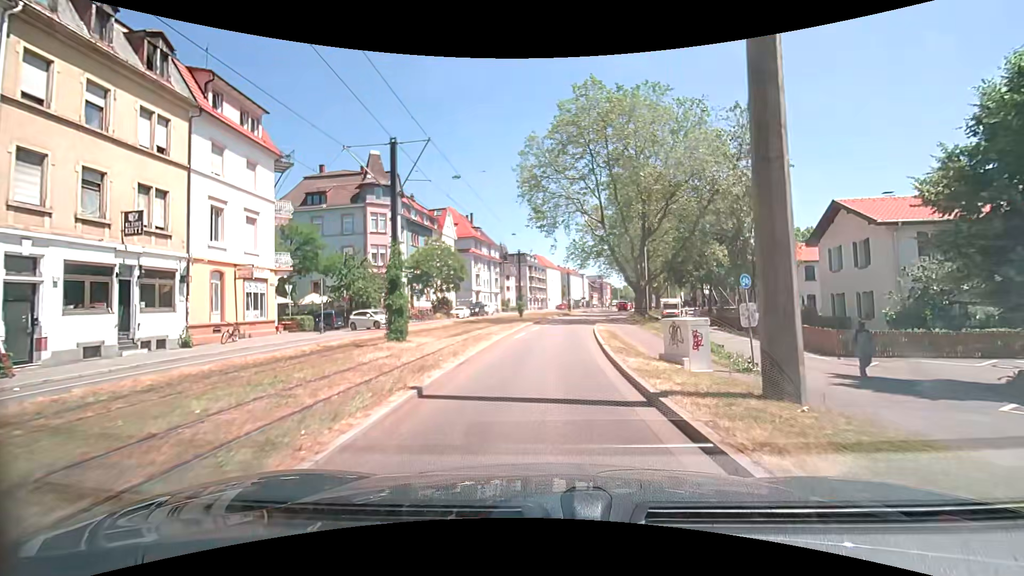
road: secondary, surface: asphalt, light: Day
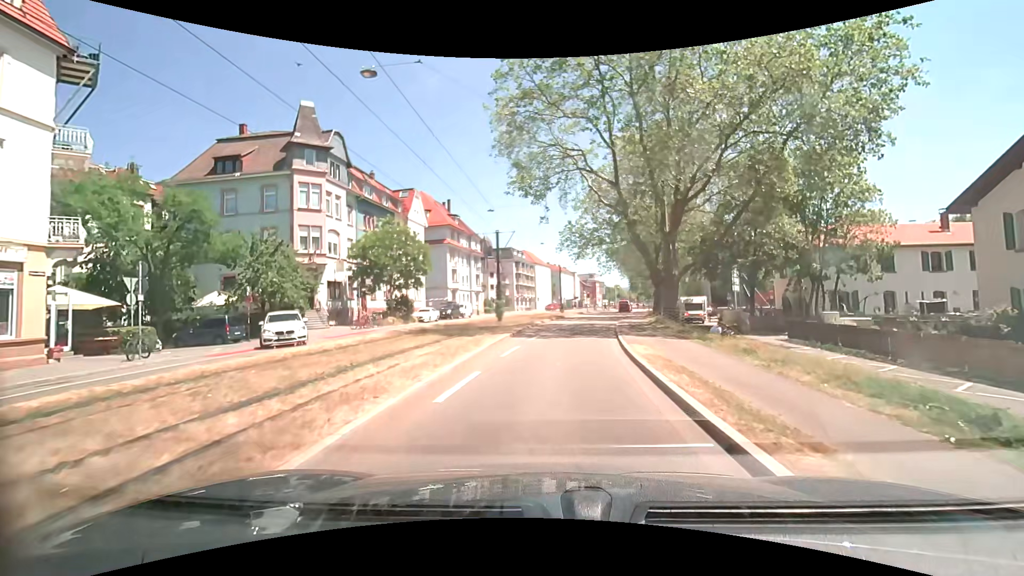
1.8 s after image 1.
(0.0, +13.6) m; 0°
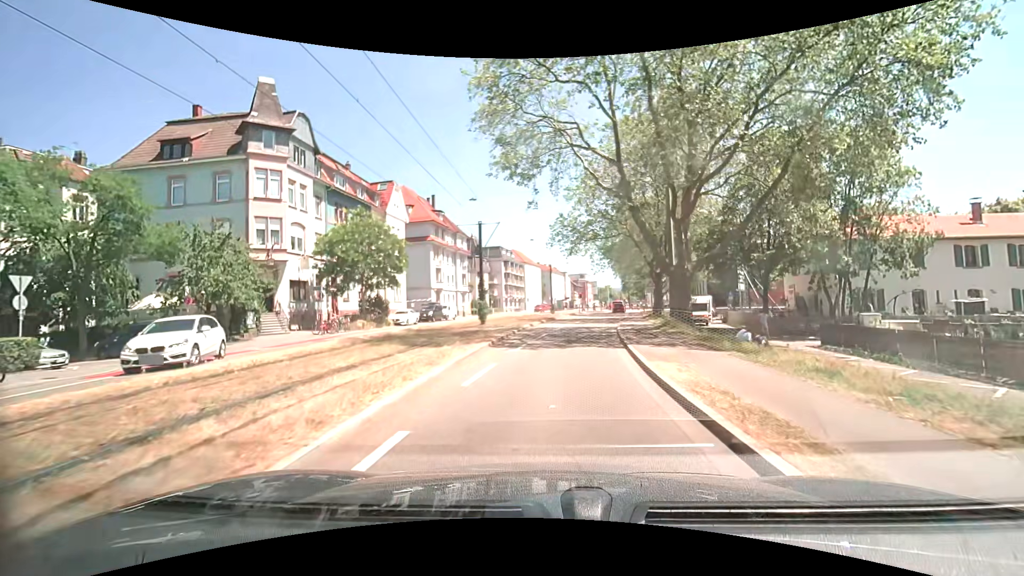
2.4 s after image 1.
(+0.1, +4.5) m; +3°
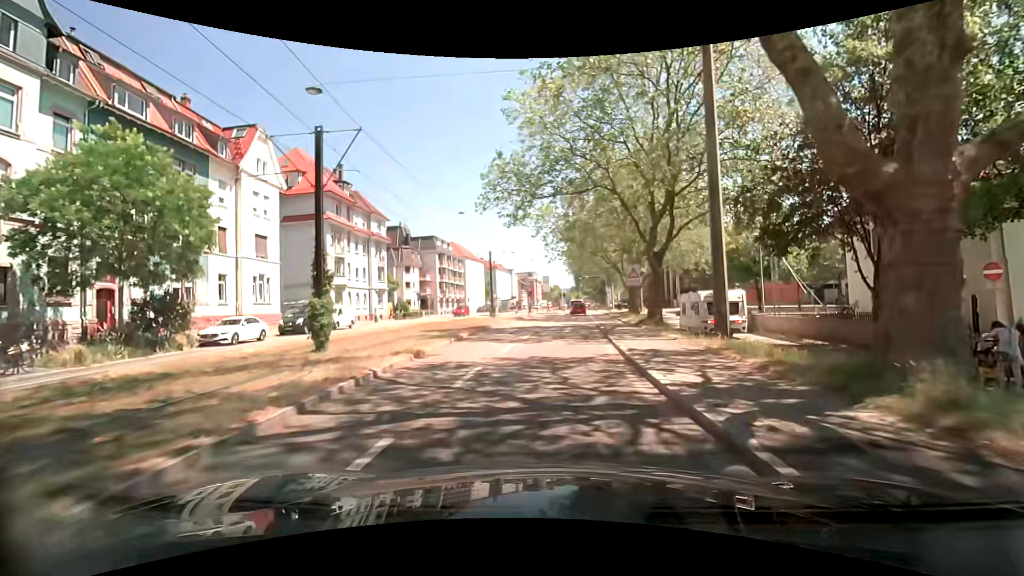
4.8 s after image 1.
(+0.6, +18.1) m; +5°
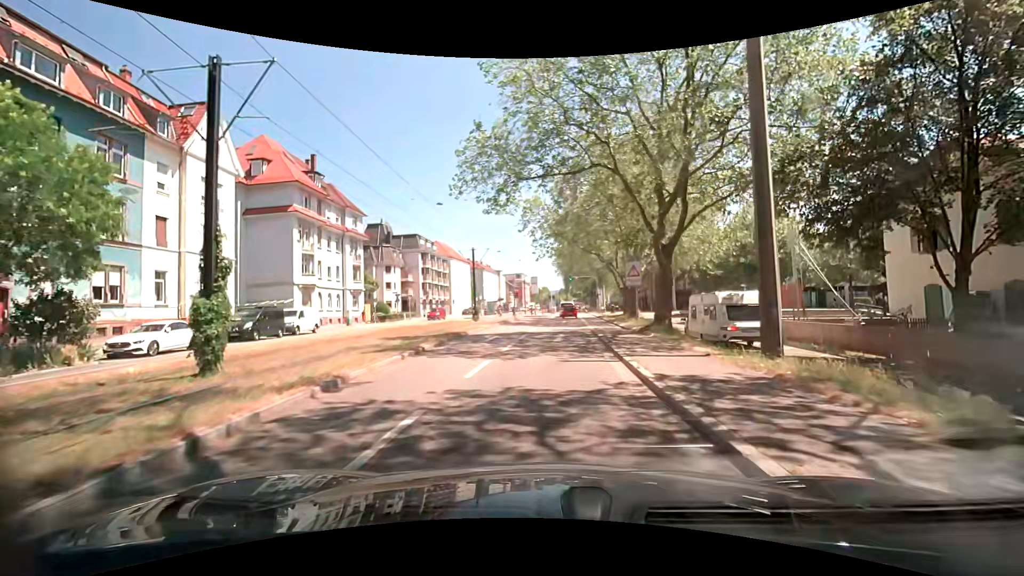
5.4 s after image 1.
(0.0, +4.5) m; +1°
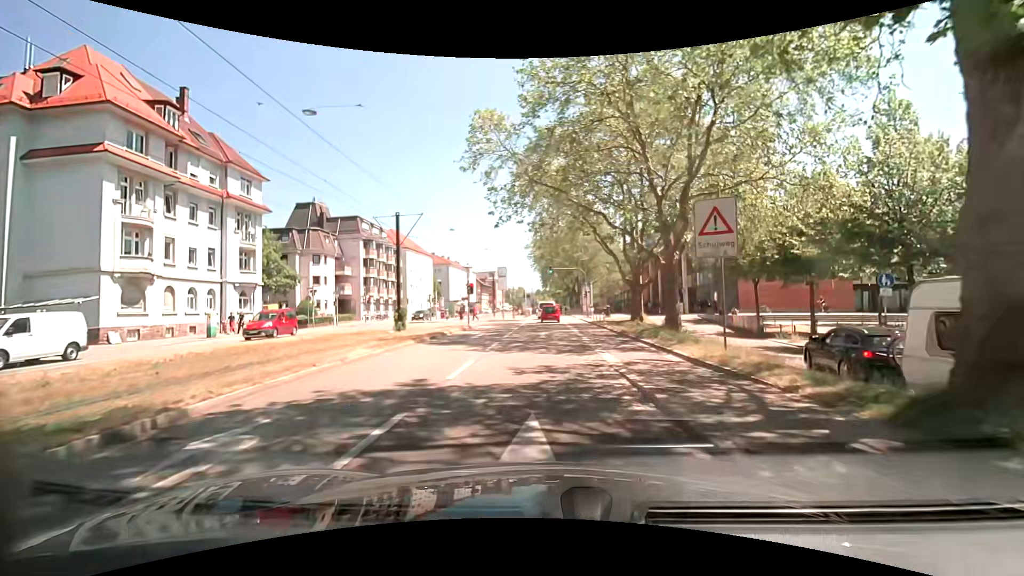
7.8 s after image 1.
(+0.4, +18.0) m; +2°
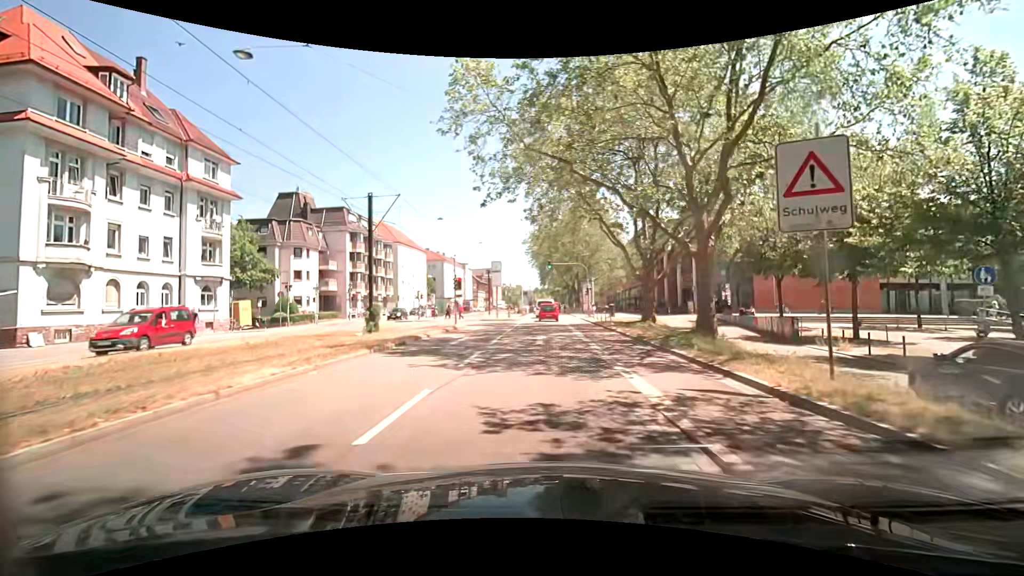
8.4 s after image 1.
(0.0, +4.5) m; +1°
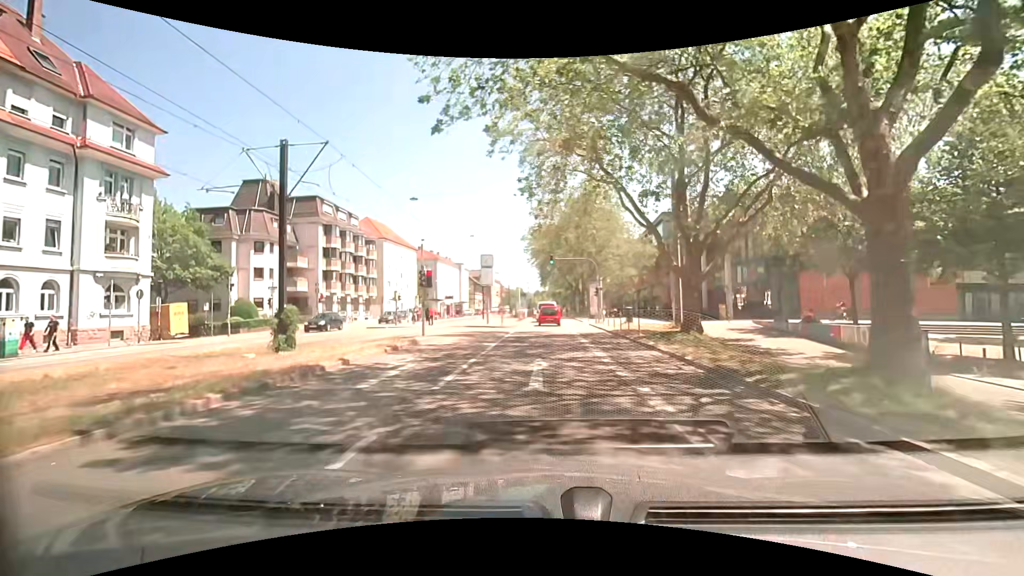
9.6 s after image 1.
(+0.1, +8.6) m; +1°
(0, +10) (0, +20) (0, +30) (0, +40) (0, +50) (0, +60) (0, +70) (0, +80) (0, +90) (0, +100) m
